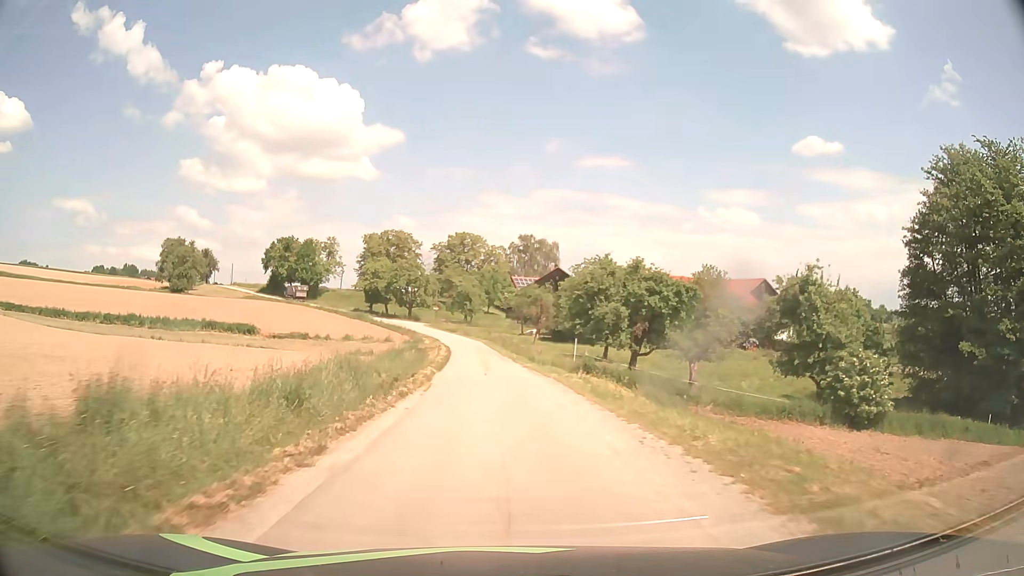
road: unclassified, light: Day
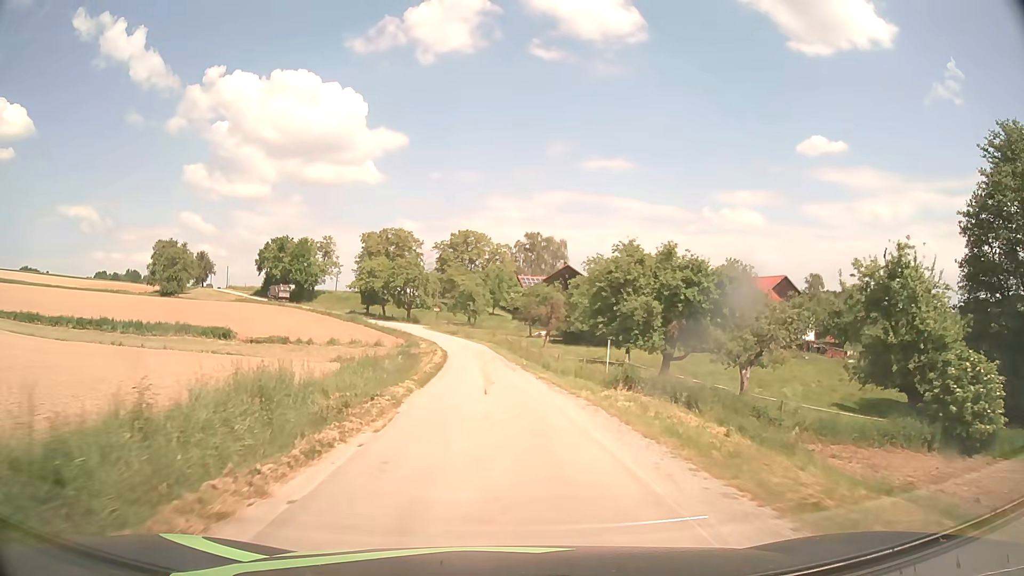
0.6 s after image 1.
(0.0, +7.7) m; 0°
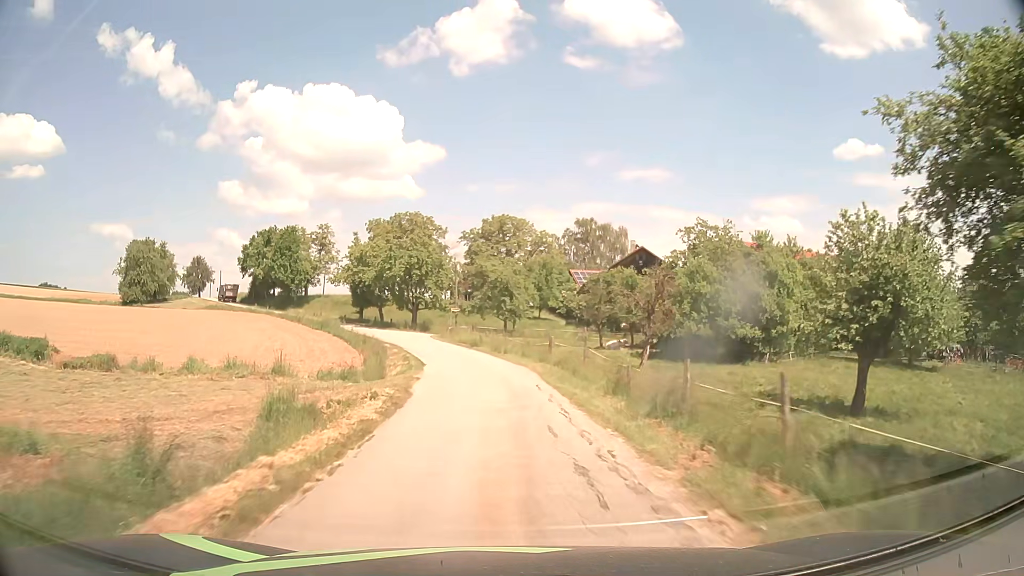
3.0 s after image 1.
(-1.0, +31.8) m; -3°
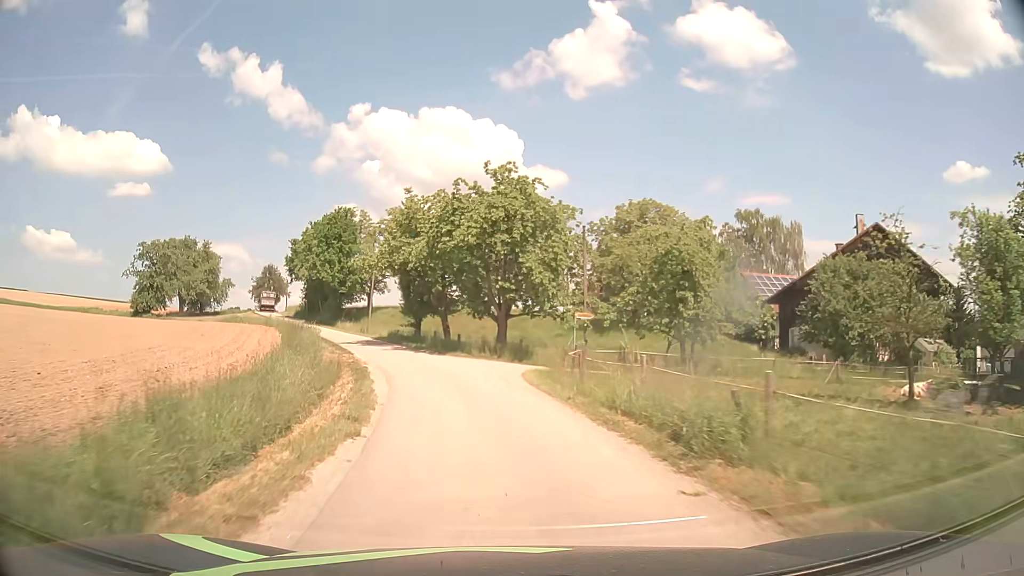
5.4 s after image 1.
(-2.6, +32.0) m; -11°
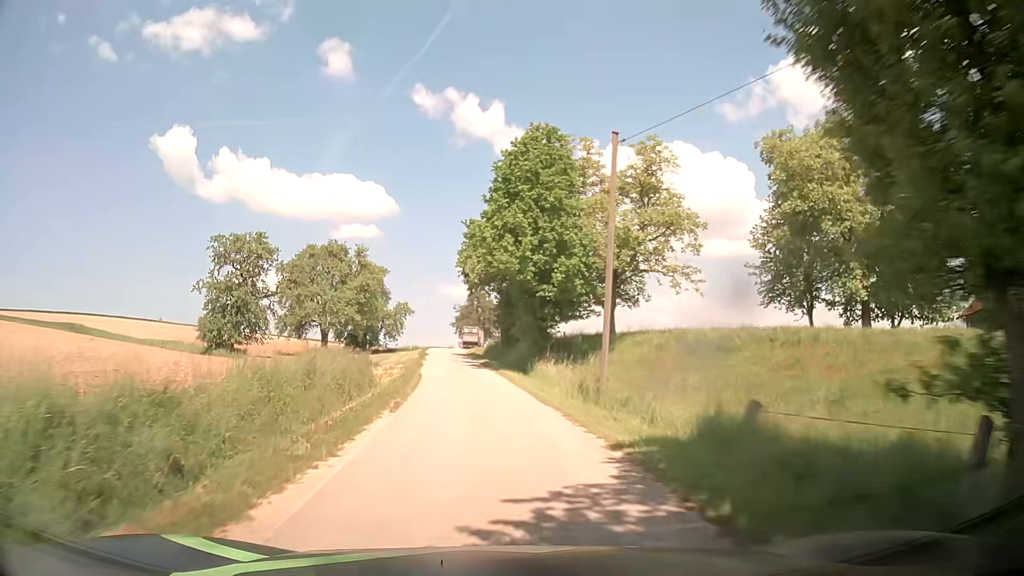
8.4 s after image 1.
(-7.1, +38.7) m; -21°
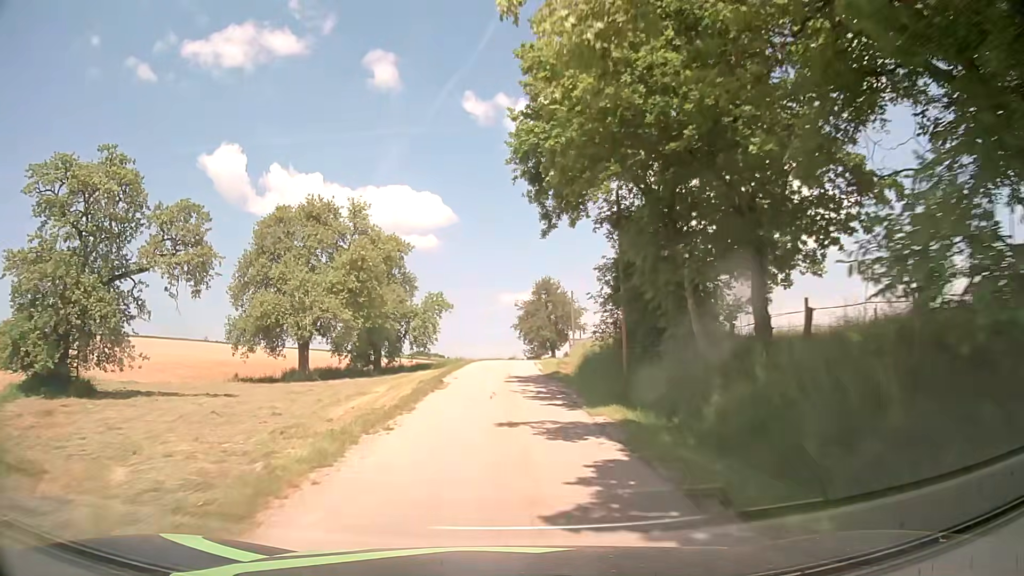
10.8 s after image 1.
(-1.9, +31.9) m; -6°
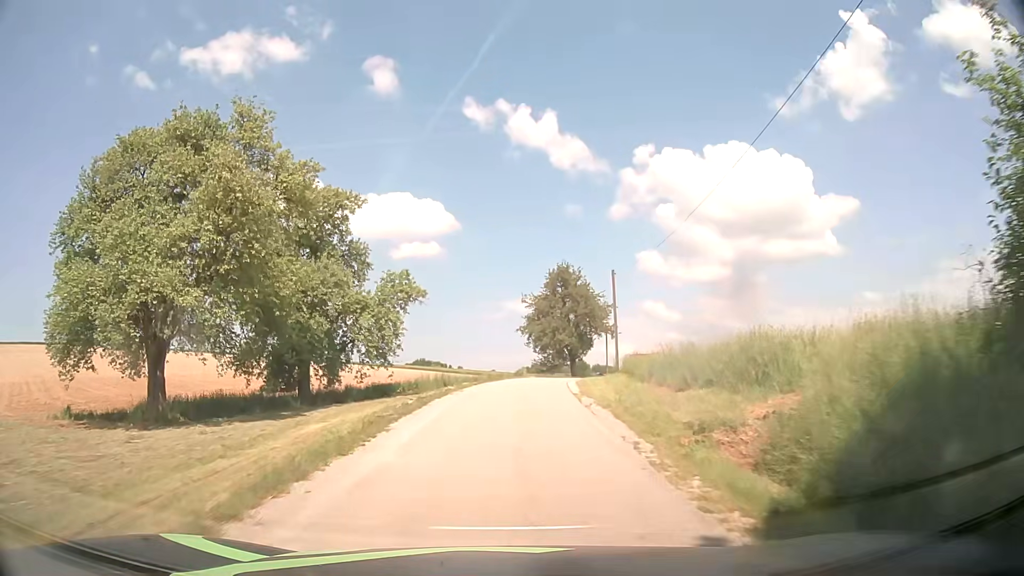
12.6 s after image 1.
(0.0, +22.7) m; 0°
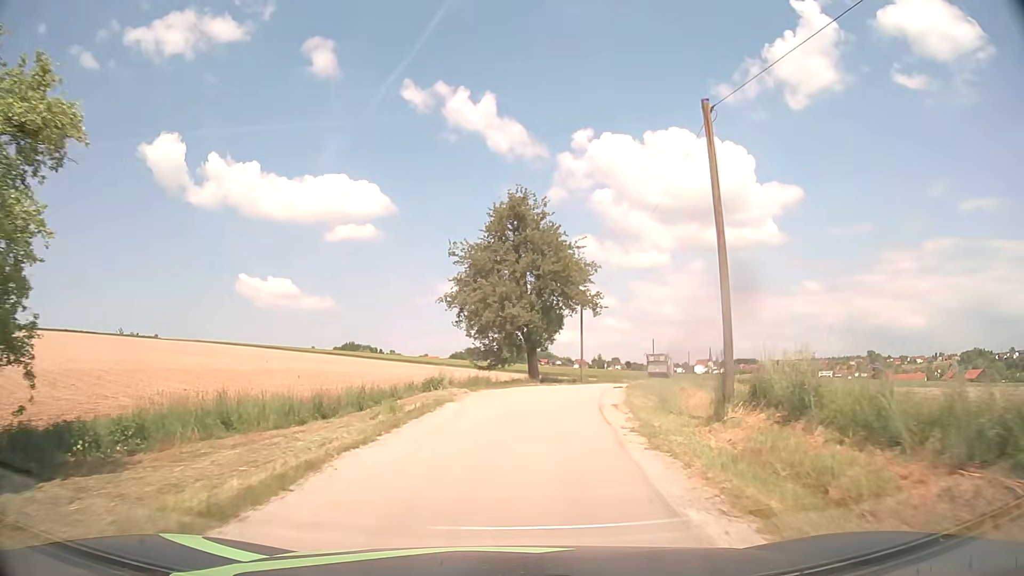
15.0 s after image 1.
(+1.2, +28.4) m; +6°
(0, +10) (+1, +20) (+3, +30) (+5, +40) (+8, +49) (+11, +59) (+14, +68) (+18, +78) (+21, +87) (+25, +96) m
